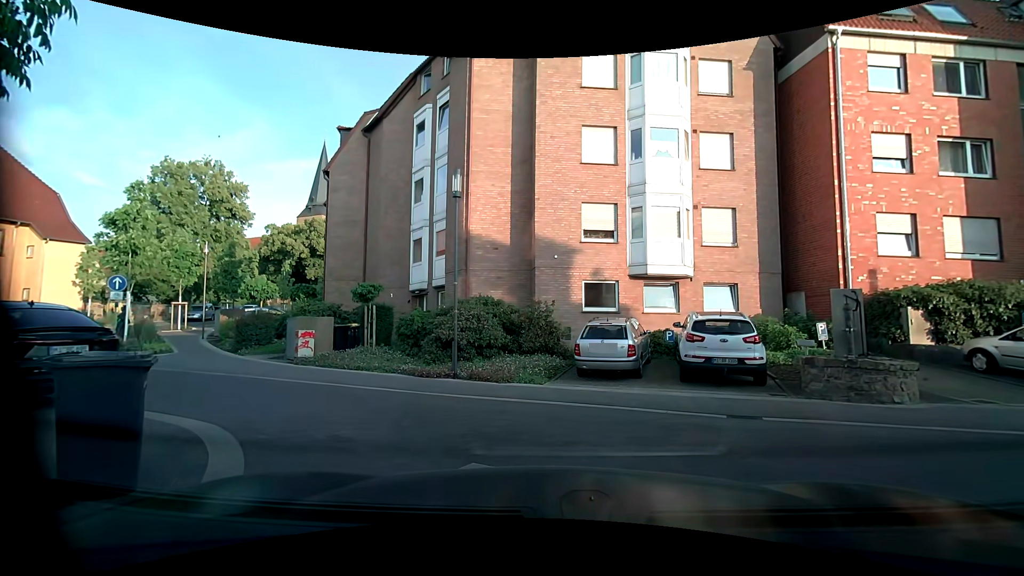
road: residential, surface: paving_stones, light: Day
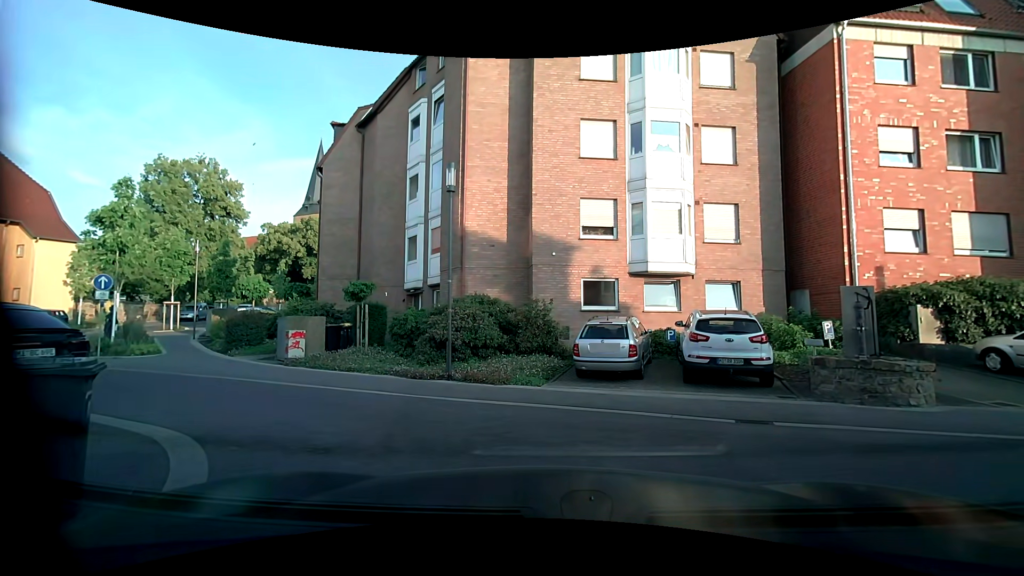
(0.0, +0.5) m; 0°
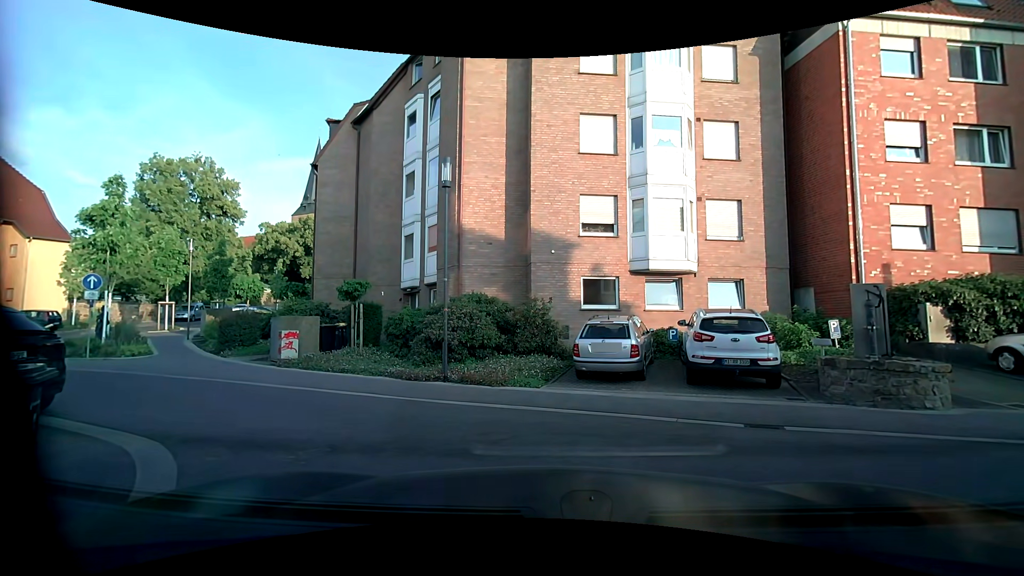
(0.0, +0.4) m; 0°
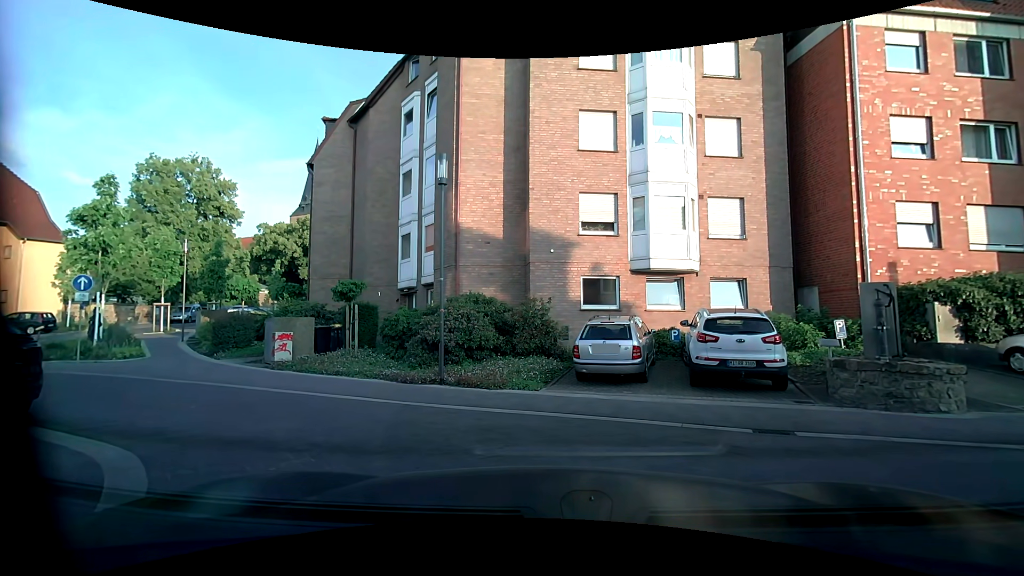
(0.0, +0.3) m; 0°
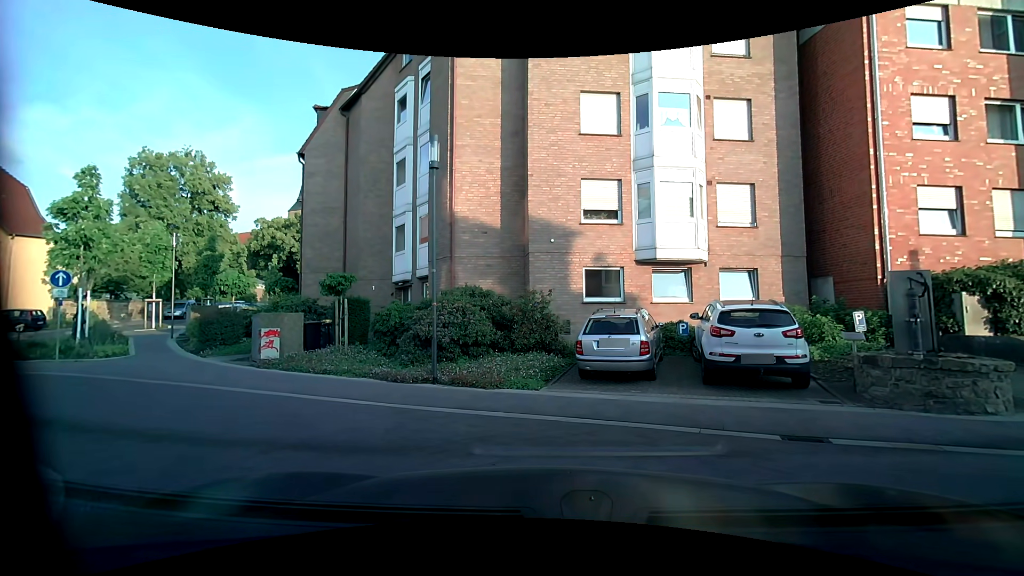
(0.0, +0.8) m; 0°
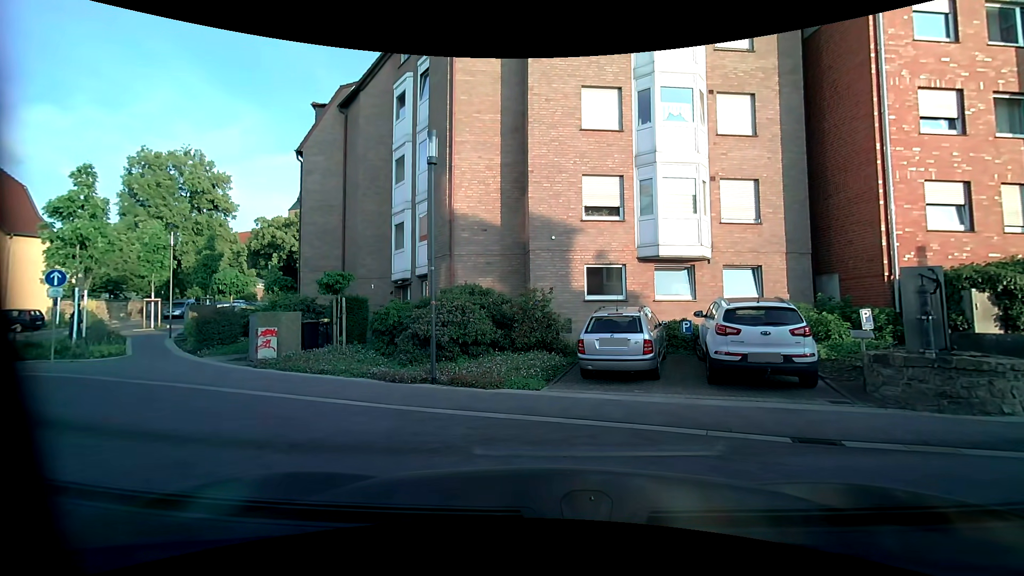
(0.0, +0.2) m; 0°
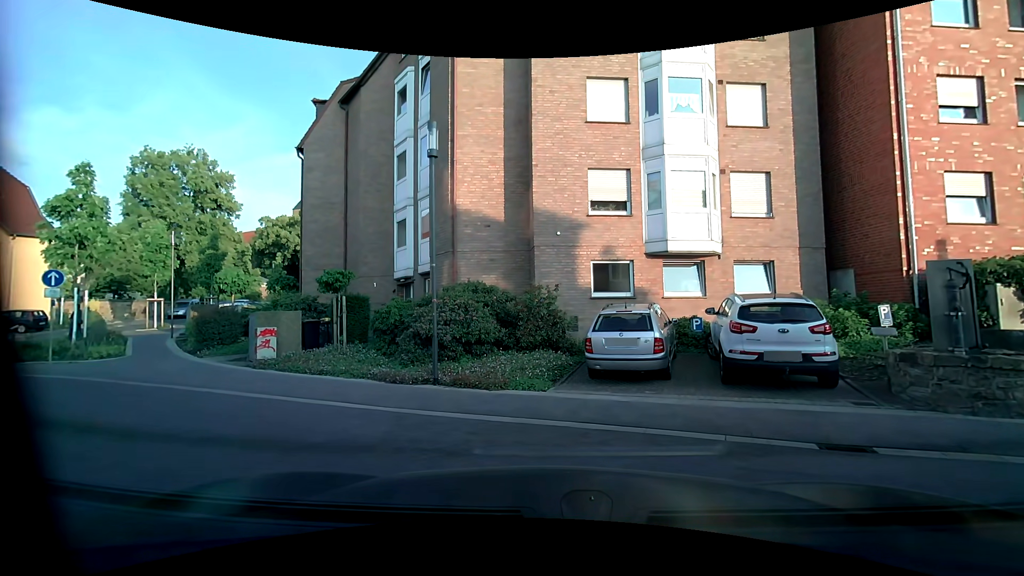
(0.0, +0.4) m; 0°
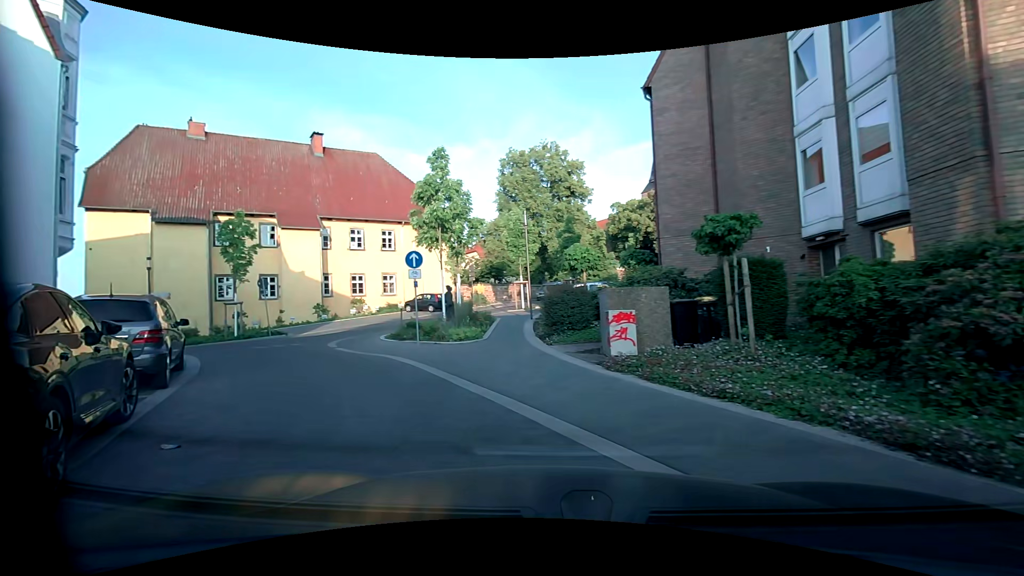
(-2.0, +5.8) m; -45°
